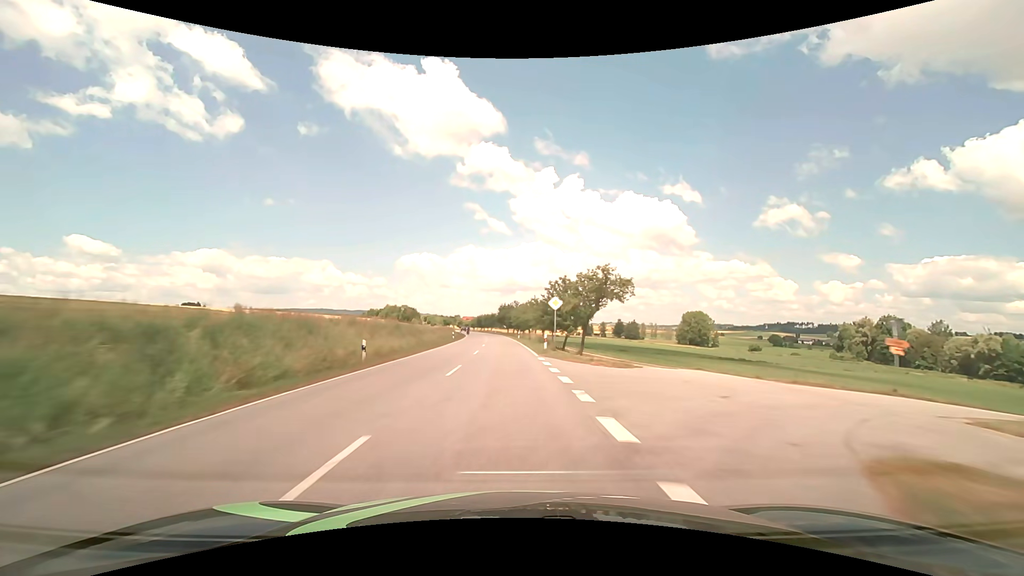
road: secondary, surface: asphalt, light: Day
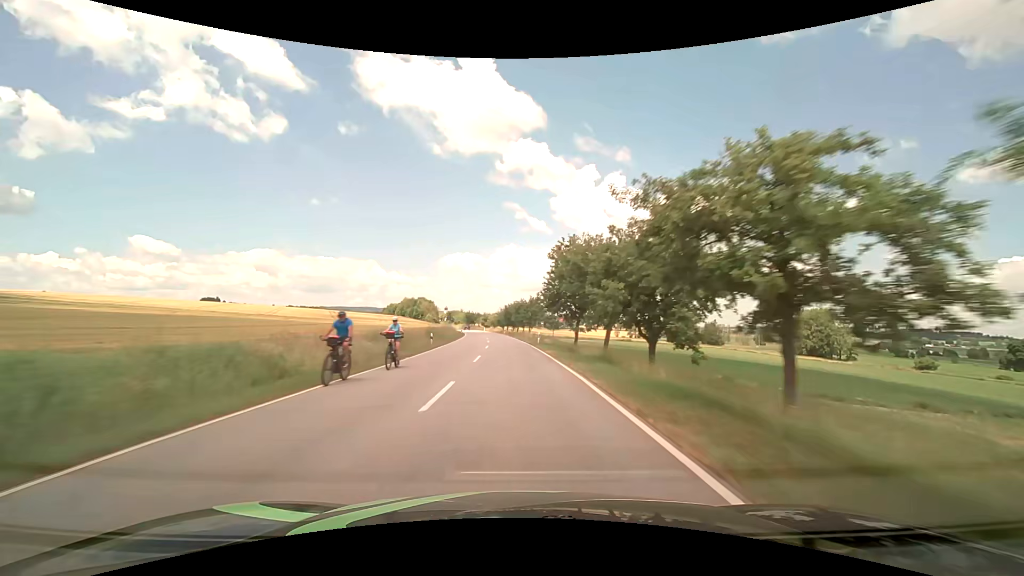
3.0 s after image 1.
(-3.5, +78.4) m; -5°
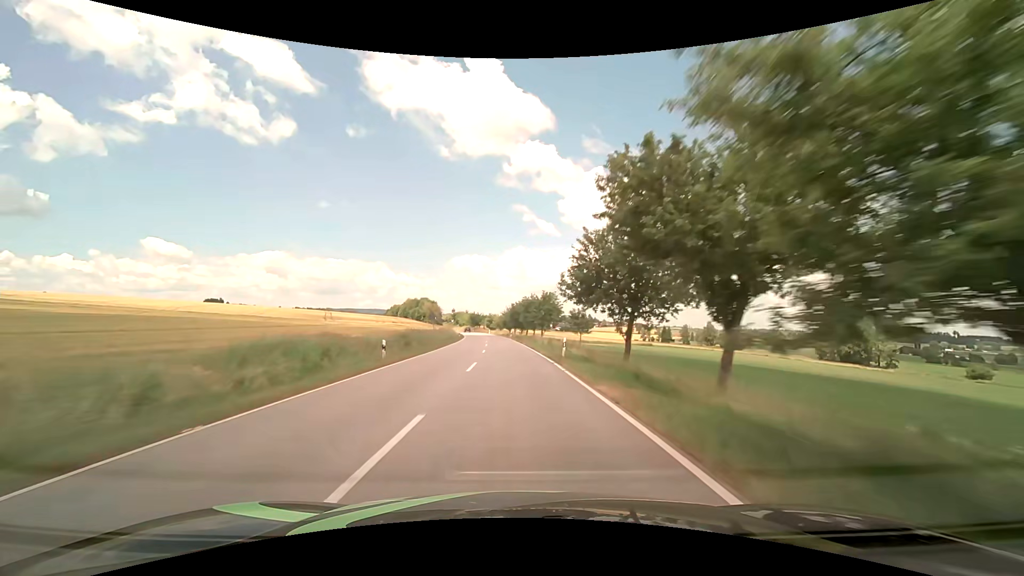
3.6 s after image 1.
(0.0, +15.5) m; -1°
(0, +10) (0, +20) (0, +30) (-1, +40) (-1, +50) (-2, +60) (-3, +70) (-3, +80) (-4, +90) (-5, +100) m
